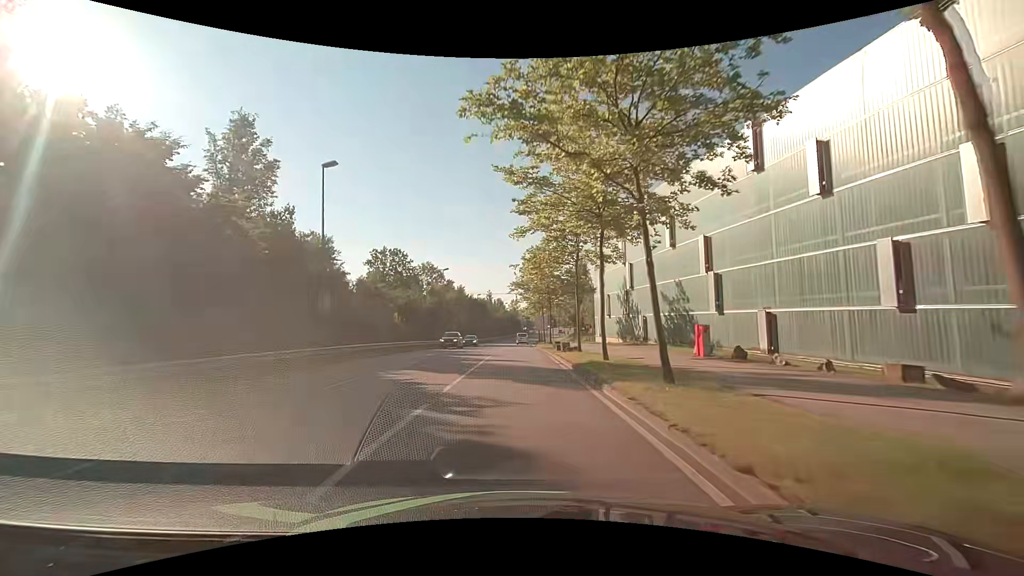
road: secondary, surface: asphalt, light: Day
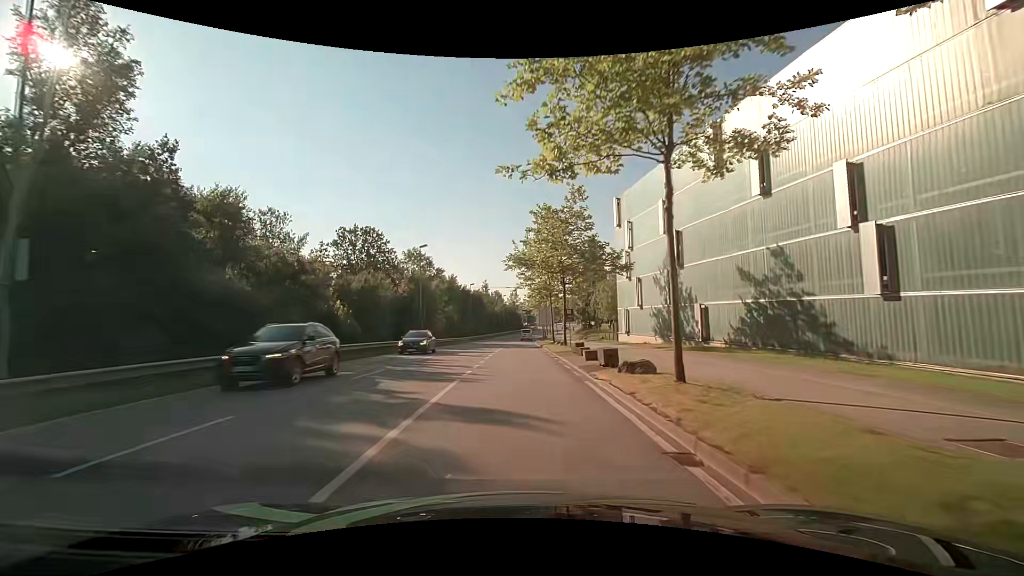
(0.0, +15.5) m; 0°
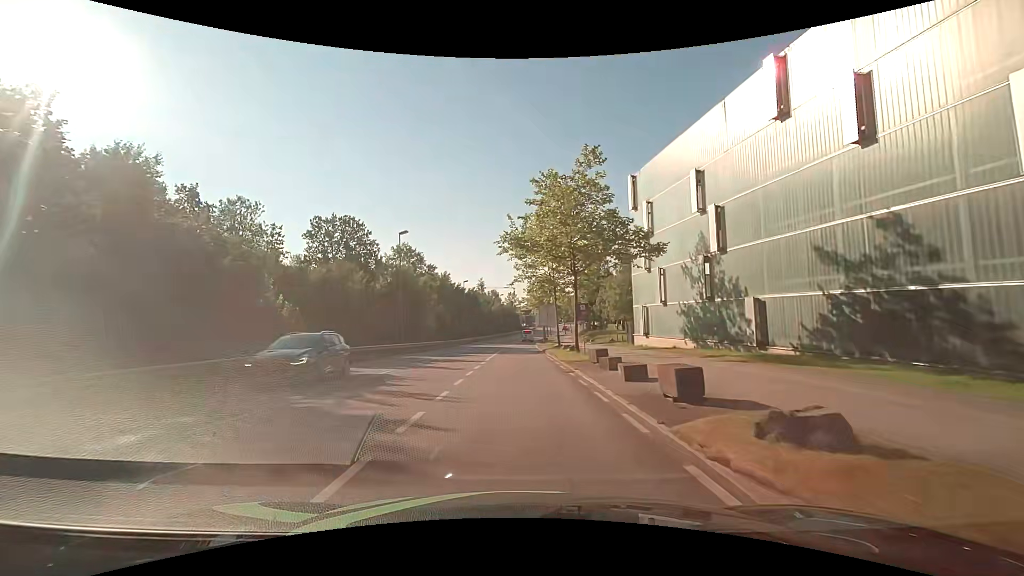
(0.0, +7.8) m; 0°
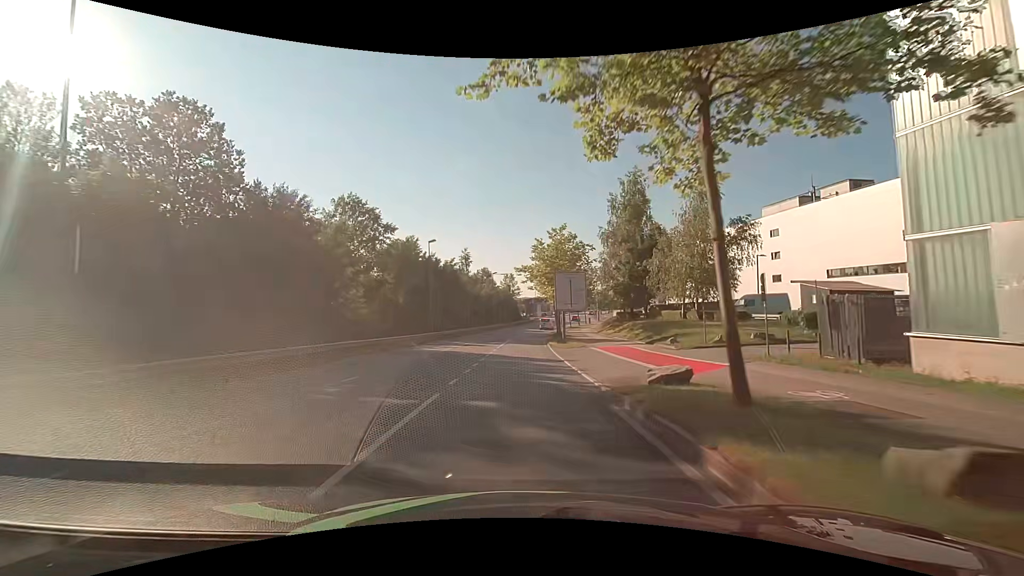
(+0.2, +31.0) m; +1°
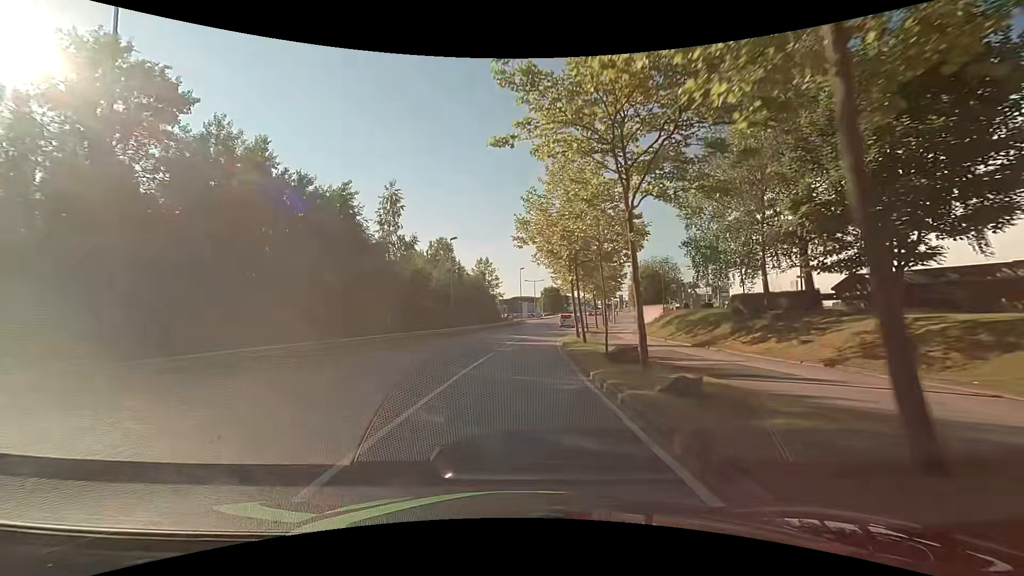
(+0.3, +38.6) m; +2°
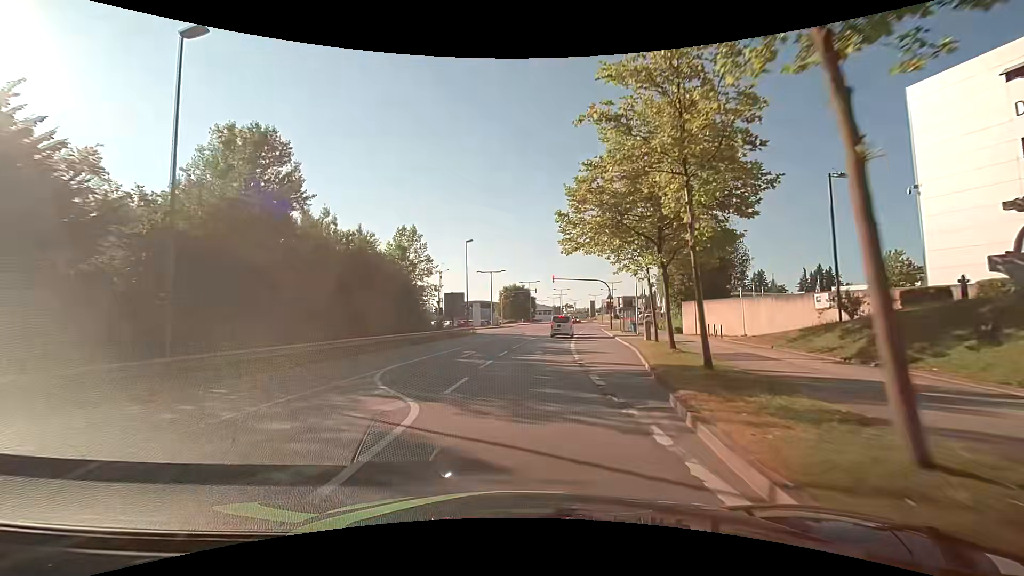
(+1.3, +37.9) m; +5°
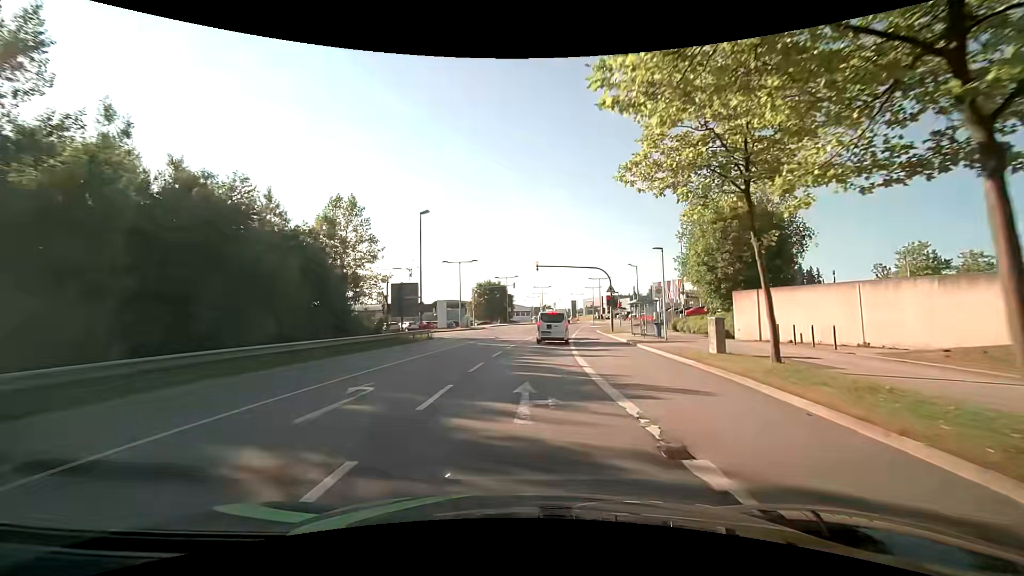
(+0.3, +13.8) m; +3°
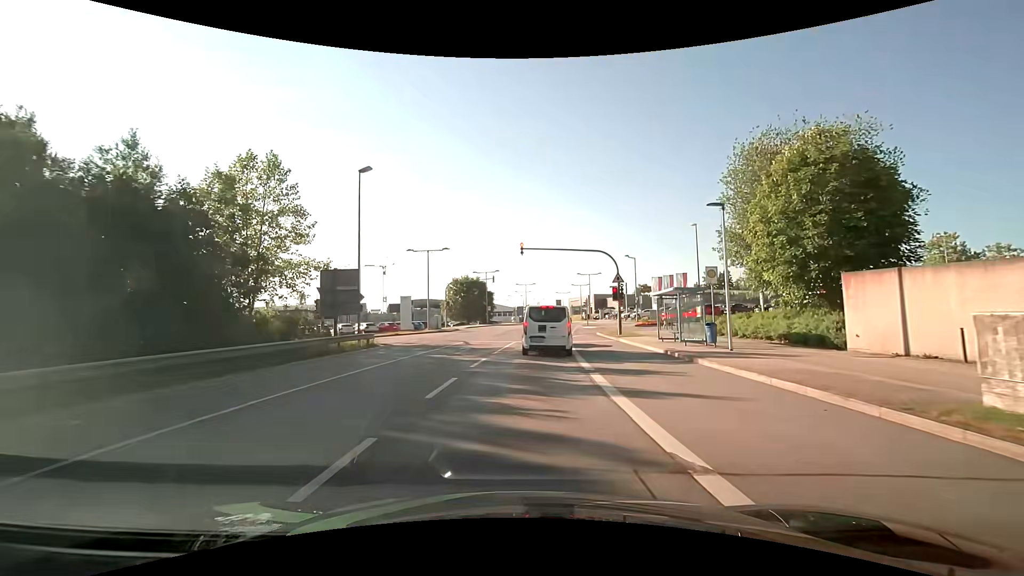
(+0.2, +10.7) m; +3°
(0, +10) (+1, +20) (+1, +30) (+2, +40) (+3, +50) (+5, +60) (+6, +70) (+7, +80) (+9, +89) (+10, +99) m
